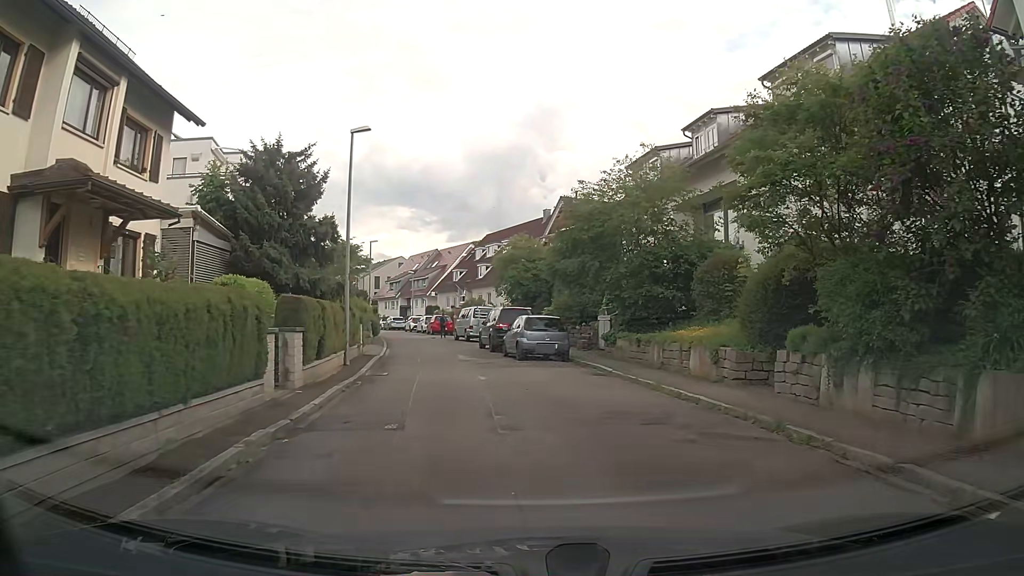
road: residential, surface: asphalt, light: Day
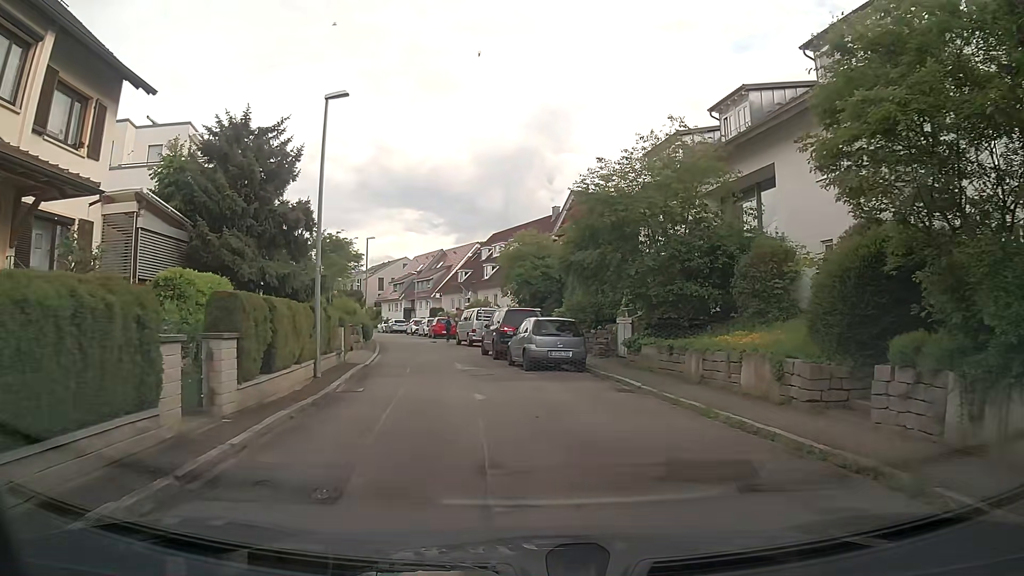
(-0.1, +3.3) m; -1°
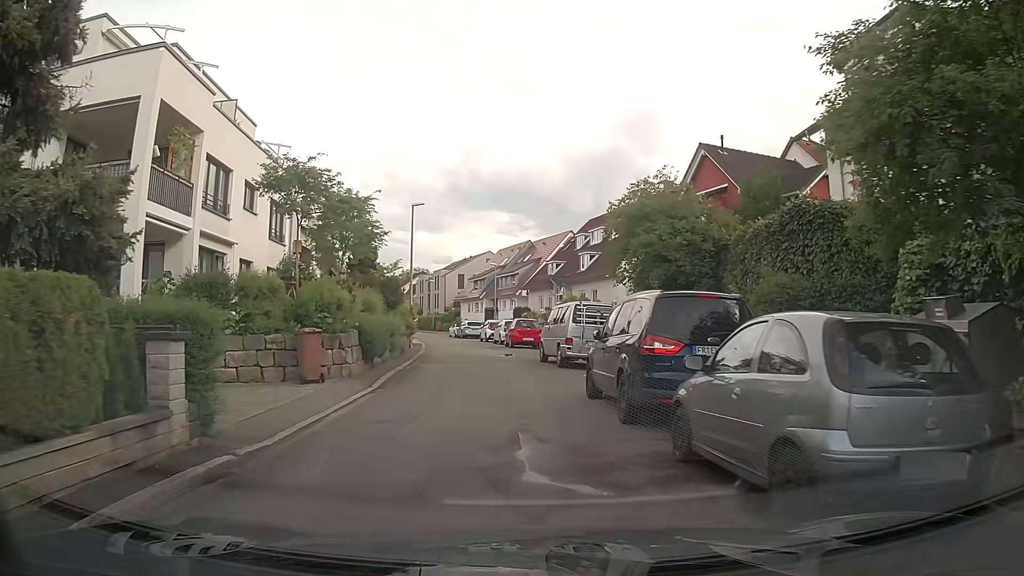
(-1.1, +13.6) m; -9°
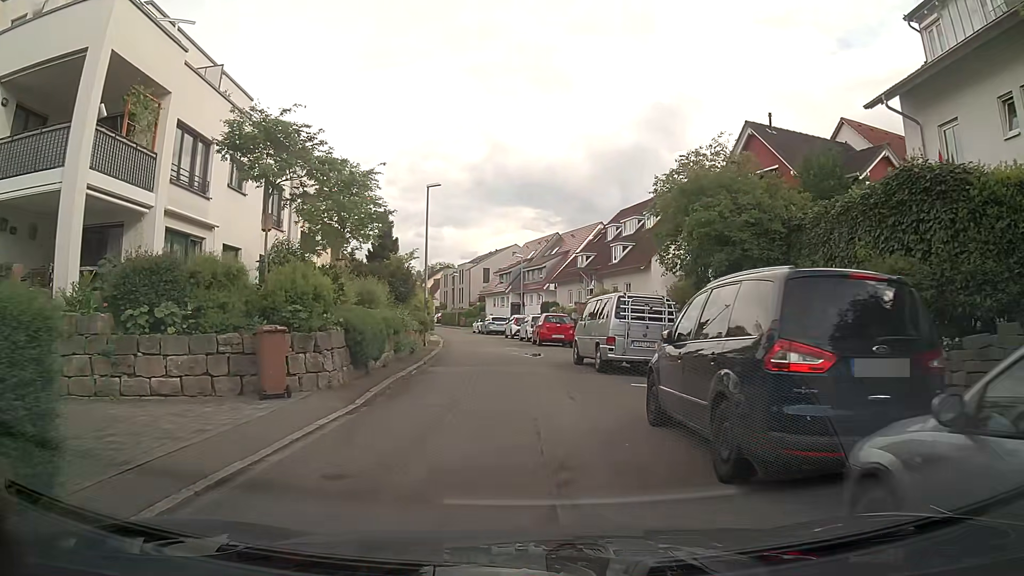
(-0.1, +3.4) m; -2°
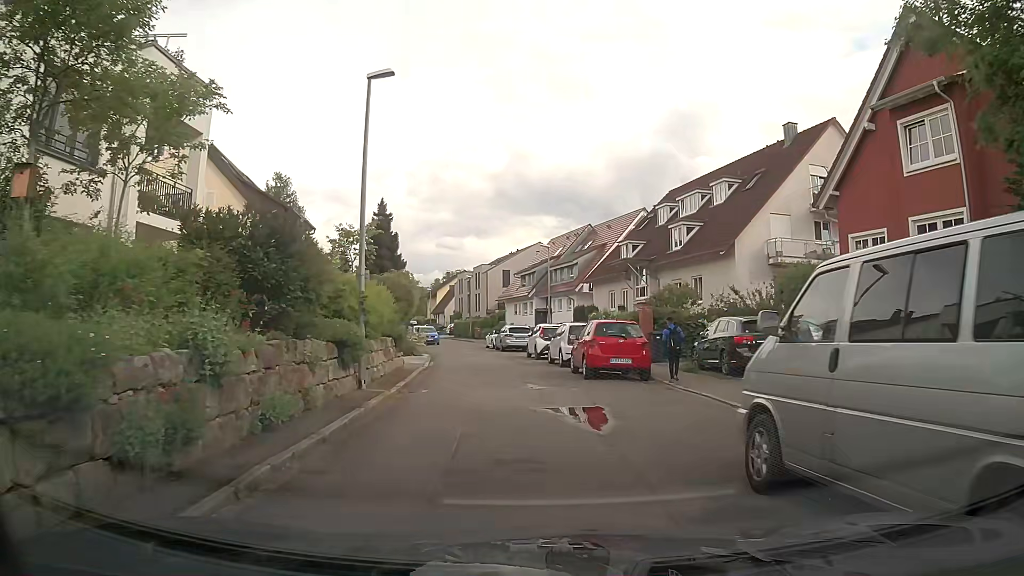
(-0.2, +13.6) m; -1°
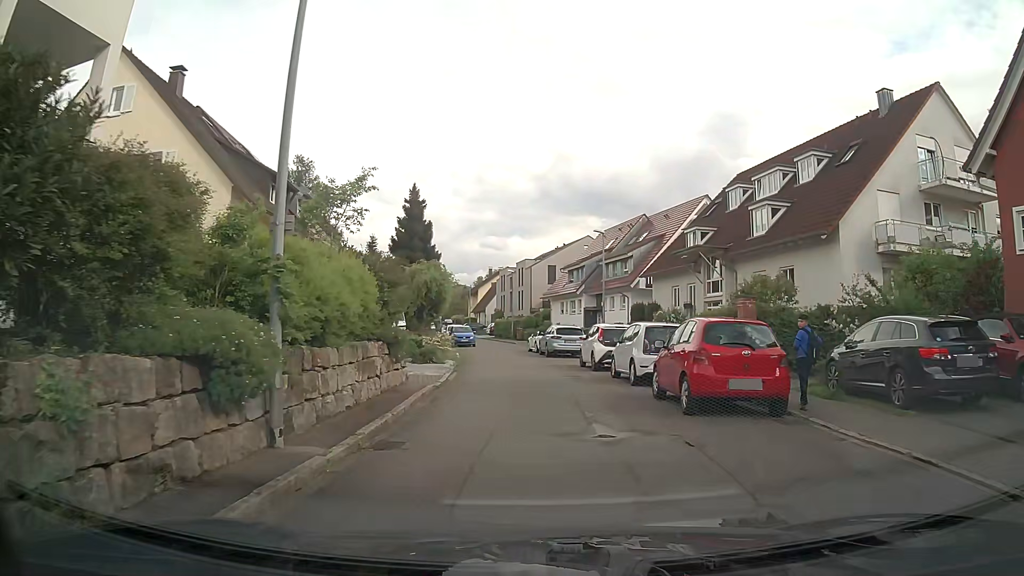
(-0.3, +6.6) m; -4°
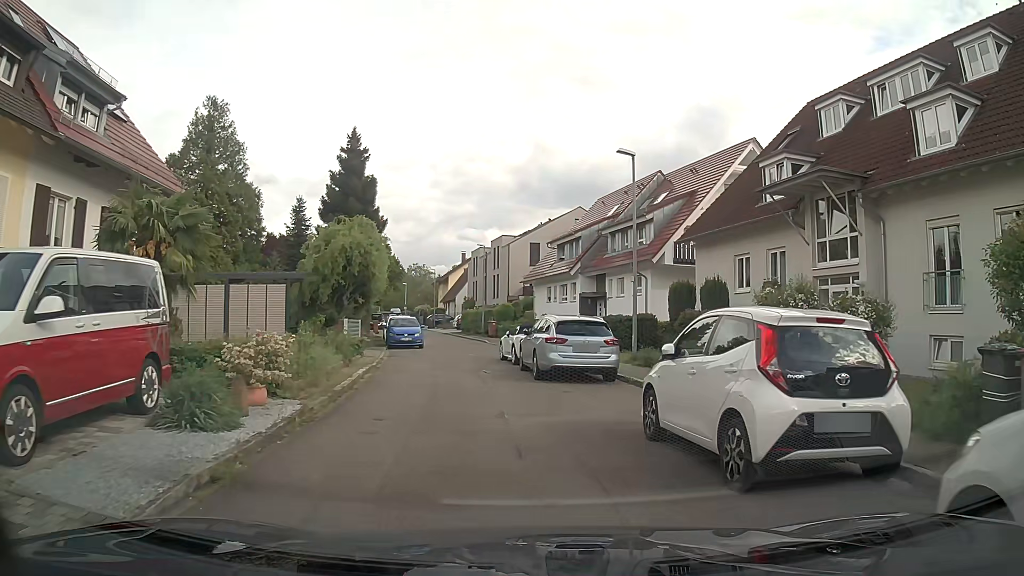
(0.0, +15.4) m; 0°
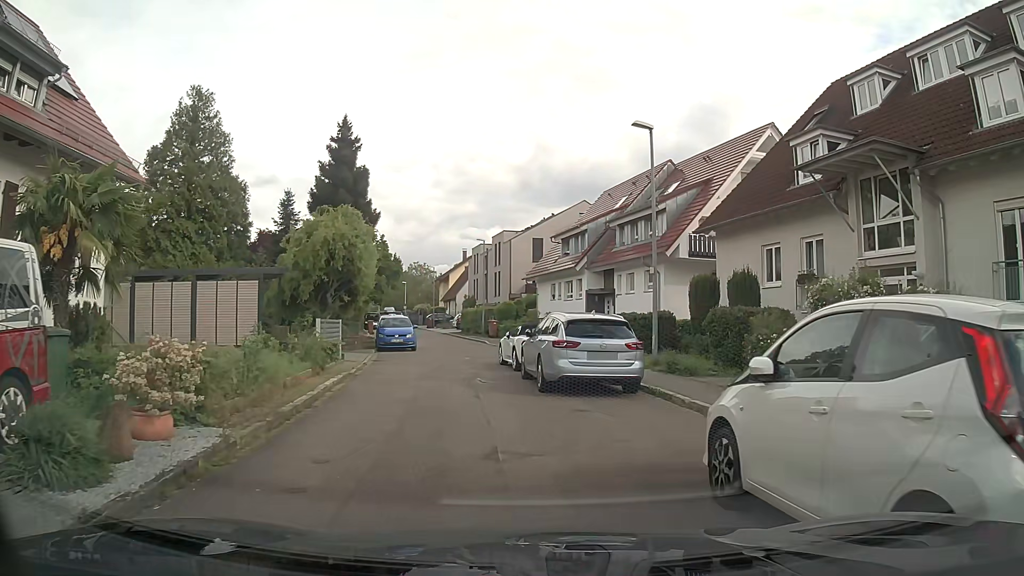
(0.0, +2.8) m; +2°
